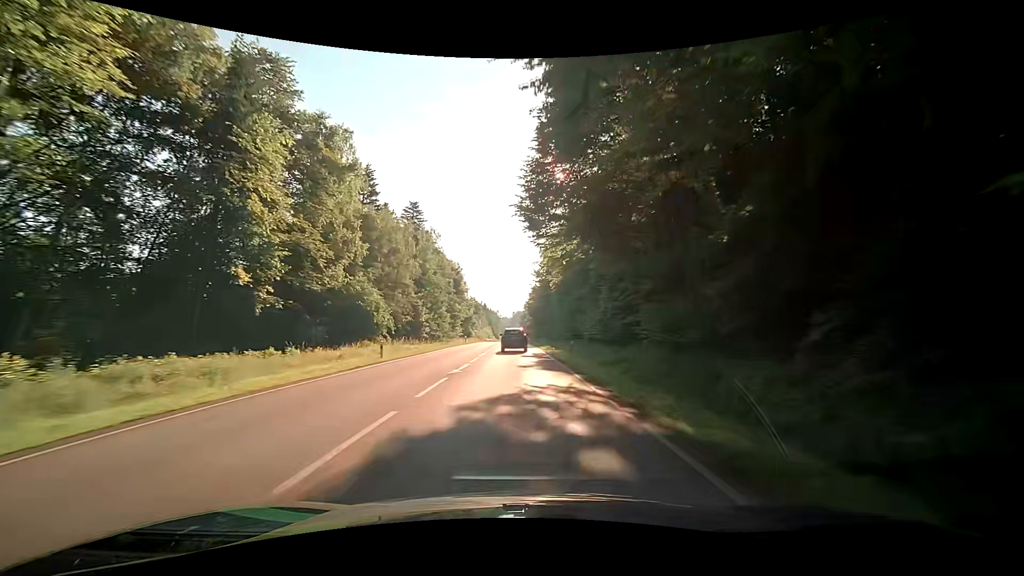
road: secondary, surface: asphalt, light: Day
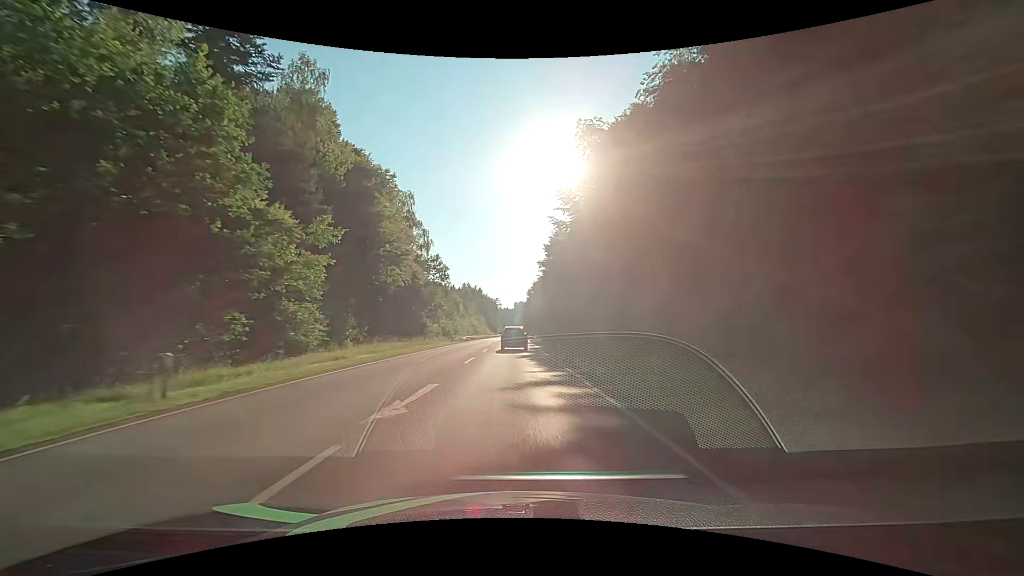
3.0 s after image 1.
(+1.7, +62.6) m; +2°
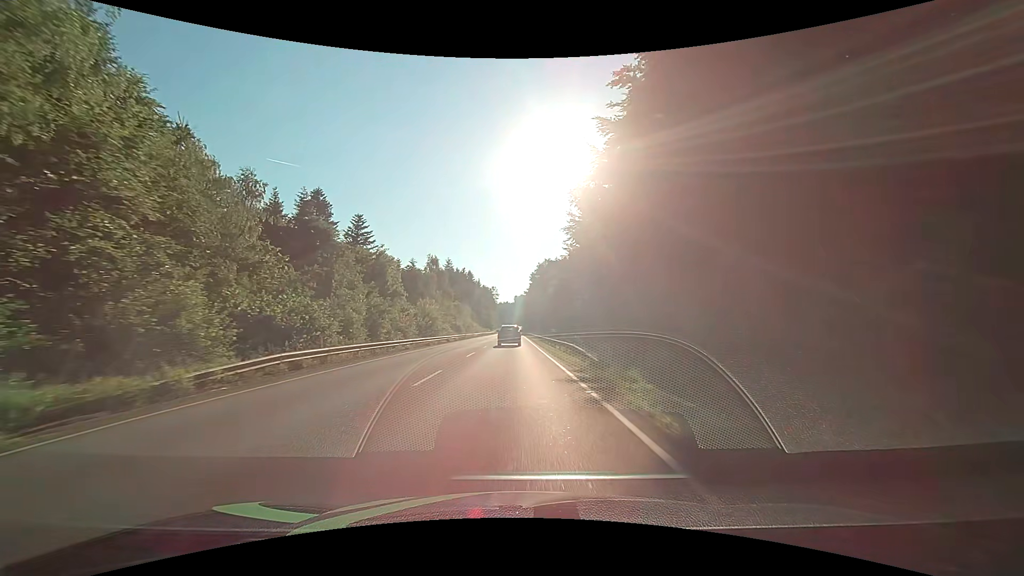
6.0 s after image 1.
(+0.1, +56.8) m; 0°
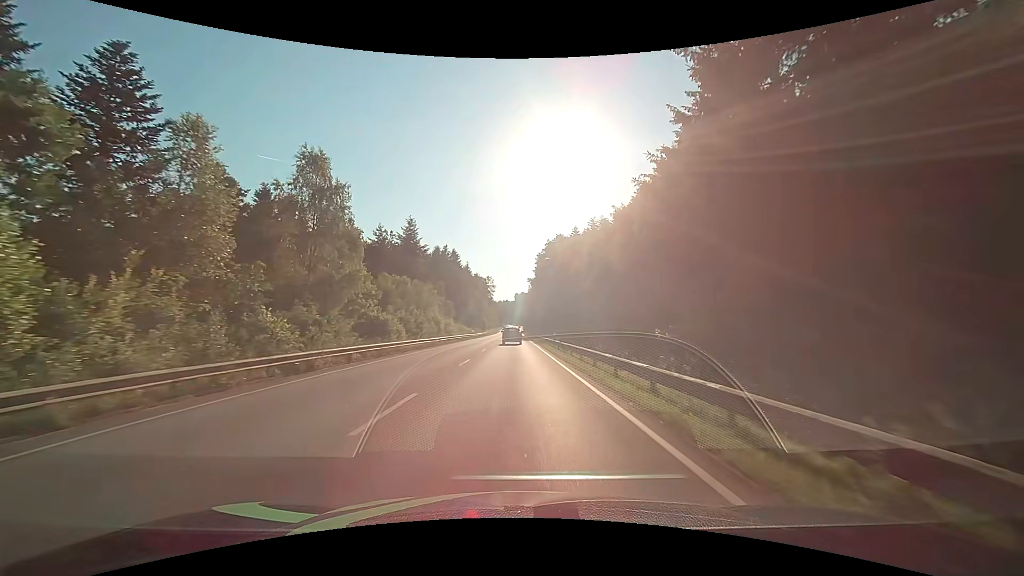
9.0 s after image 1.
(-0.1, +53.6) m; 0°
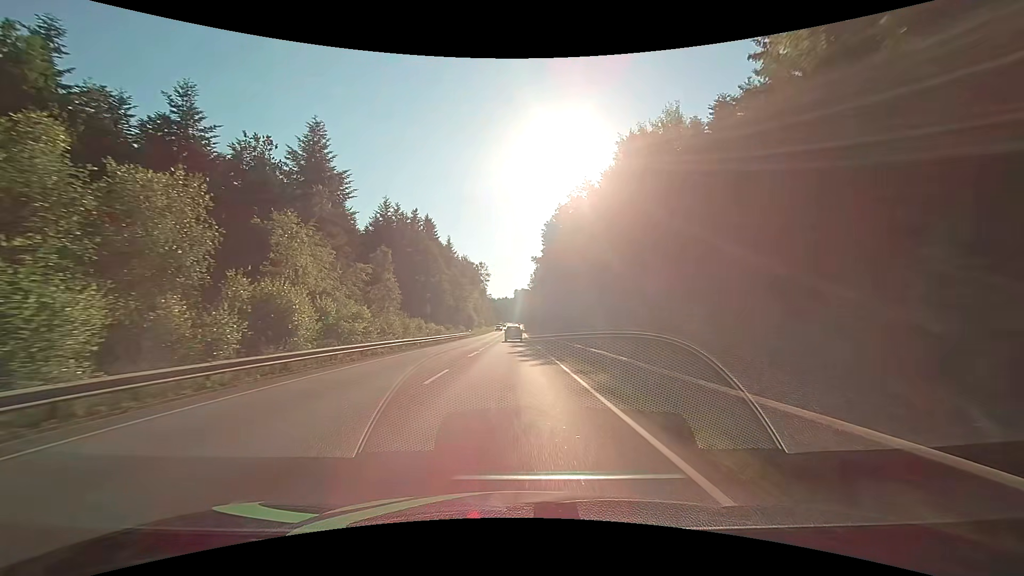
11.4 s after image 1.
(0.0, +42.9) m; 0°
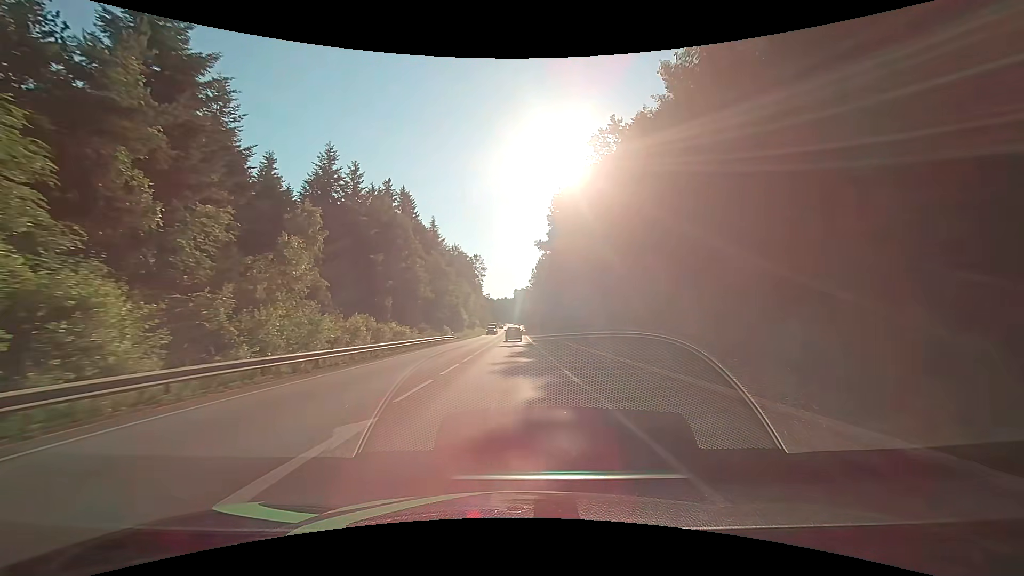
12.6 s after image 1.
(0.0, +21.5) m; 0°
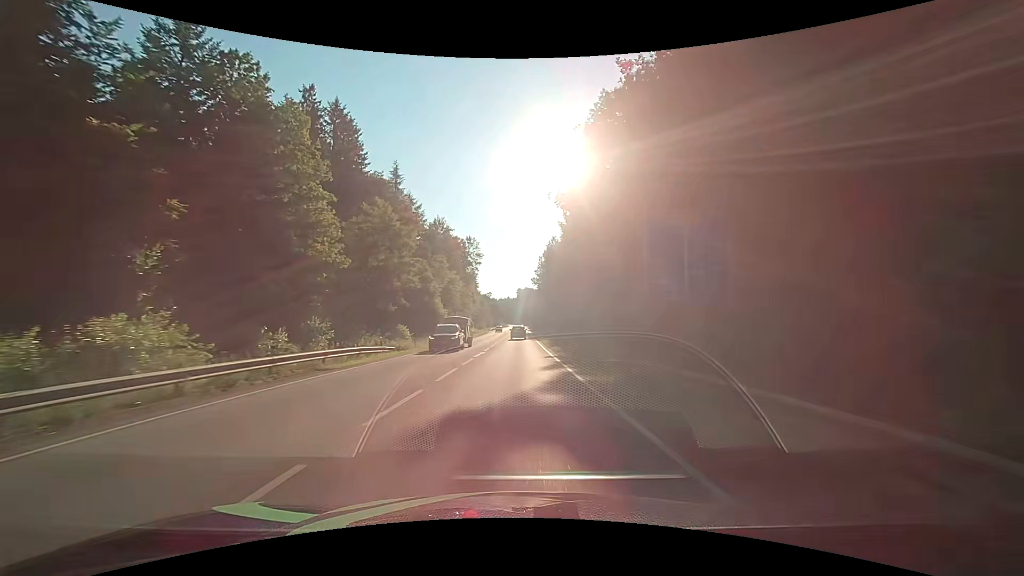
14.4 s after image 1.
(-0.1, +32.2) m; 0°
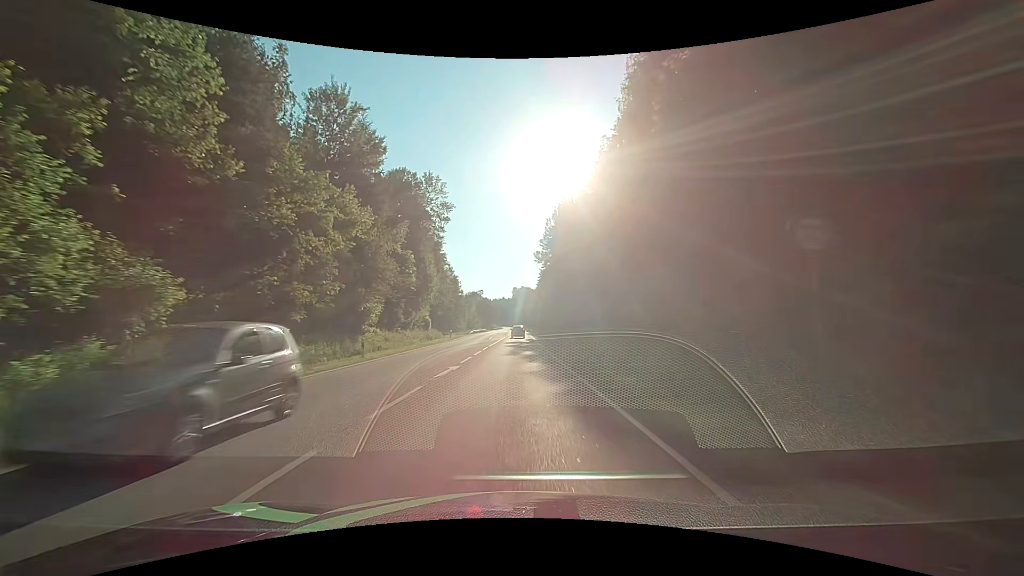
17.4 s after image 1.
(+0.3, +53.6) m; 0°
(0, +10) (0, +20) (0, +30) (0, +40) (0, +50) (0, +60) (0, +70) (0, +80) (0, +90) (0, +100) m
